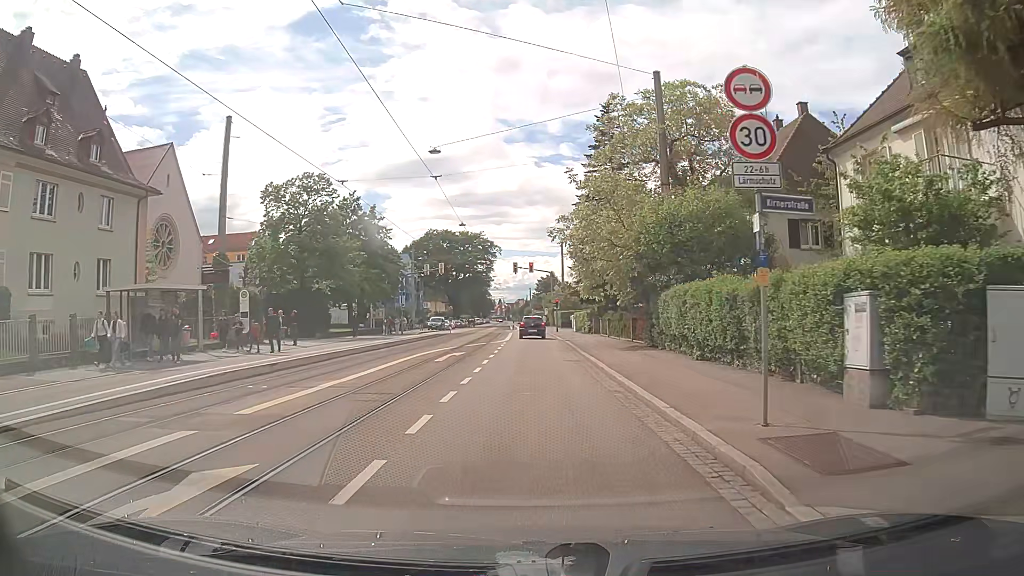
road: tertiary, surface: asphalt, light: Day
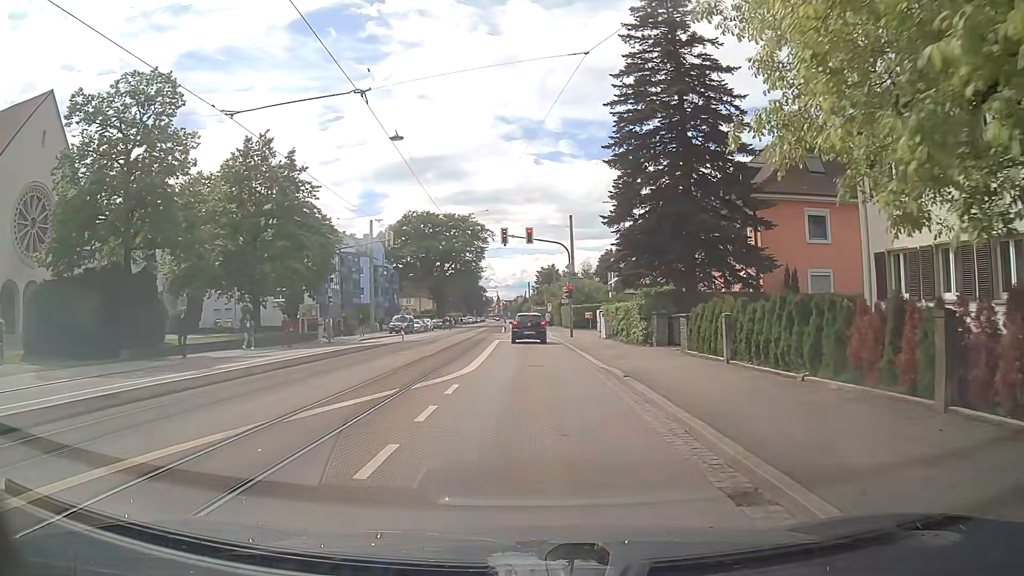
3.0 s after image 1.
(+0.1, +23.2) m; 0°
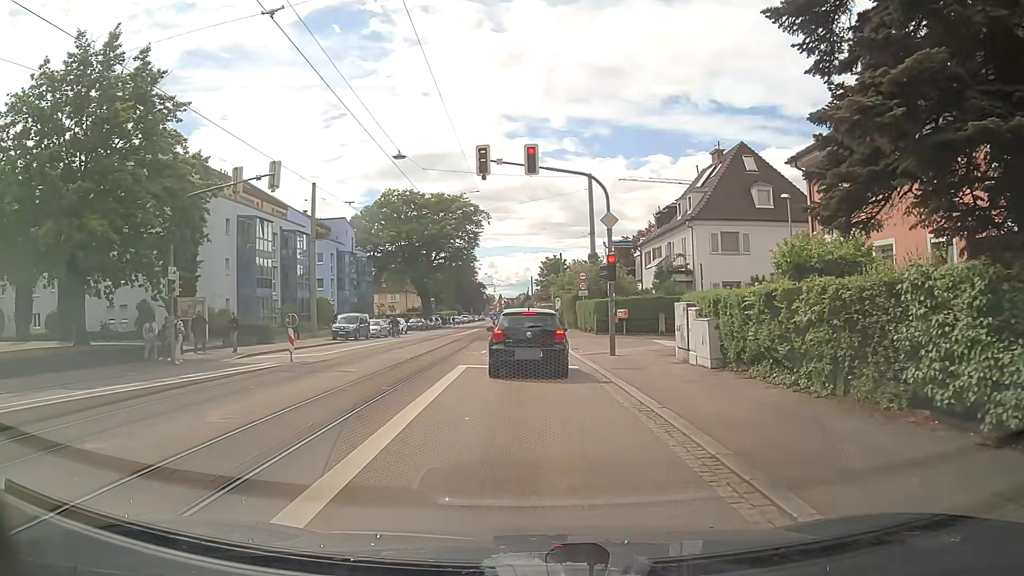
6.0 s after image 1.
(+0.1, +19.2) m; 0°
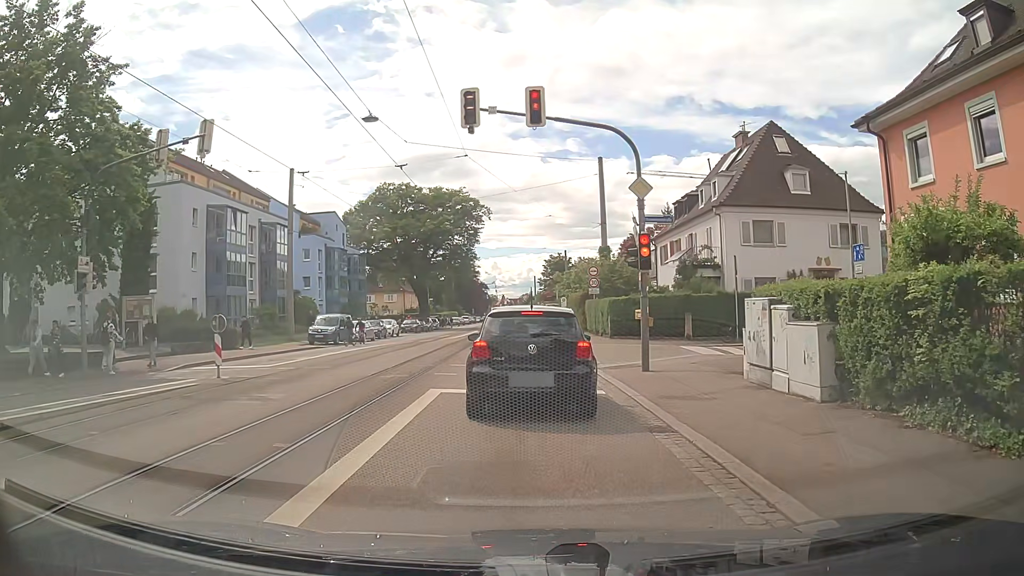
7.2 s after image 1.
(0.0, +5.3) m; 0°
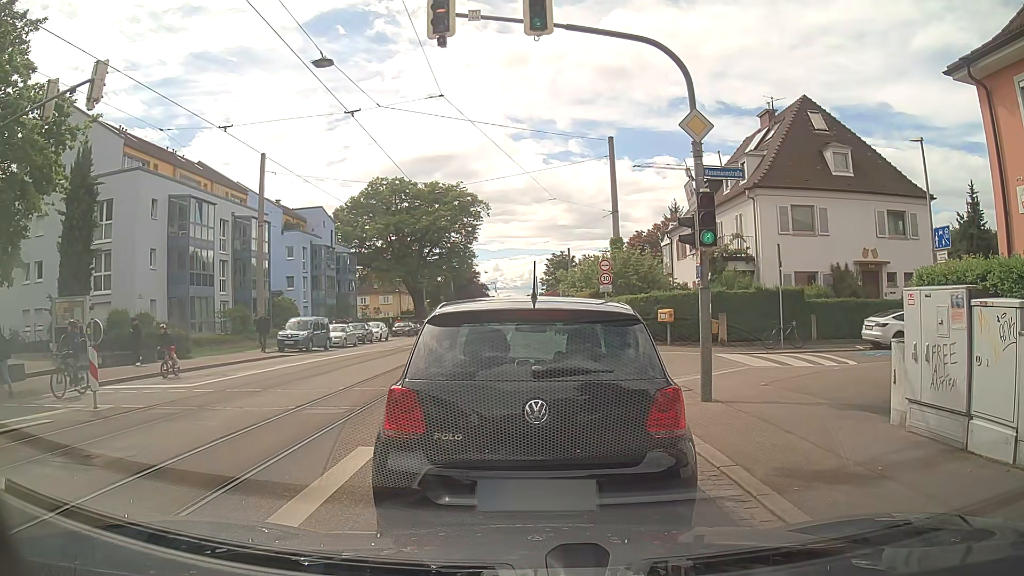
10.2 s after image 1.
(-0.1, +4.9) m; 0°
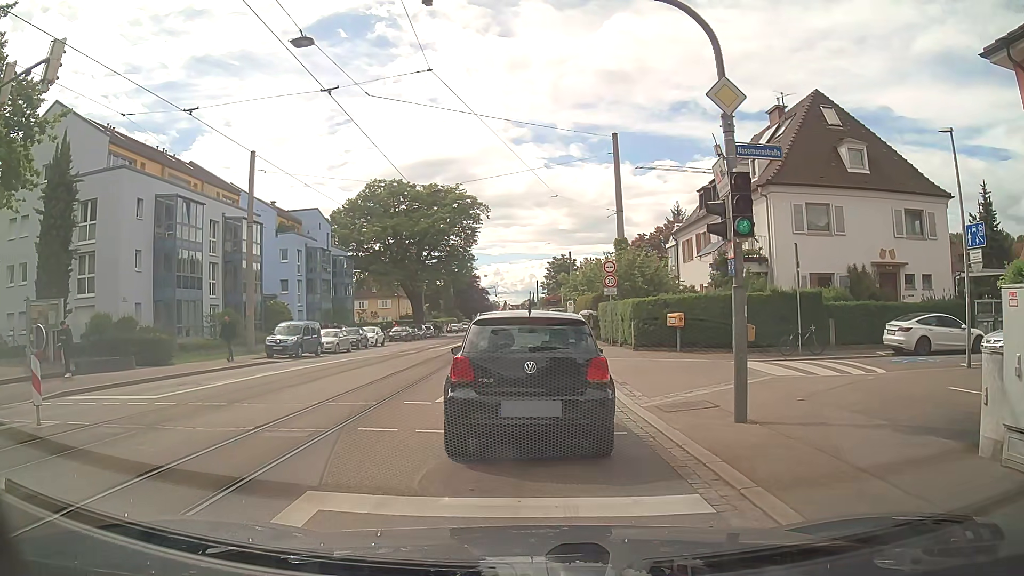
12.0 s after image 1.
(0.0, +1.9) m; 0°
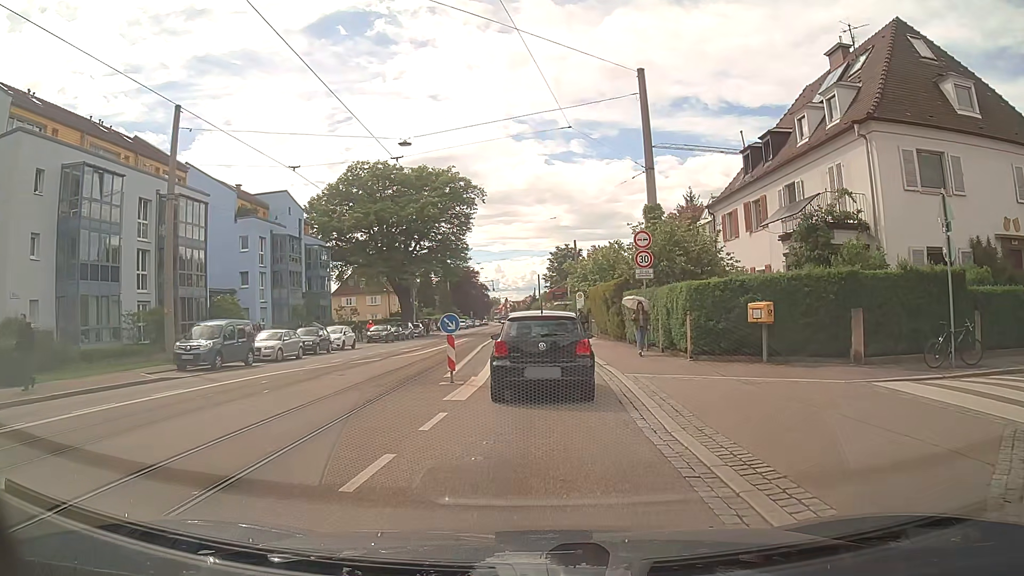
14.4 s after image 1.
(-0.2, +9.6) m; -2°
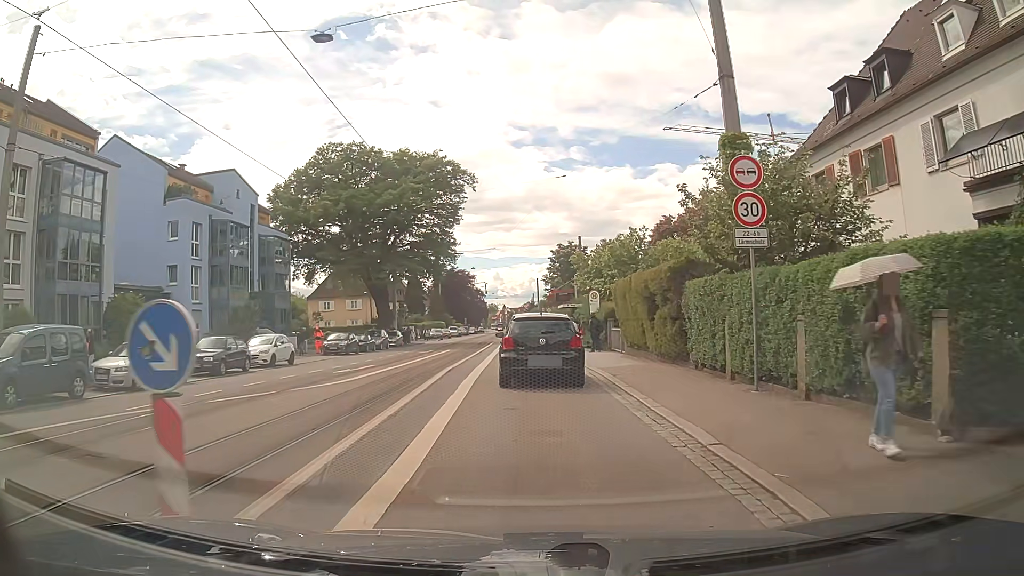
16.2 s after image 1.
(+0.3, +11.4) m; +1°
(0, +10) (0, +20) (-1, +30) (-1, +40) (-1, +50) (-1, +60) (-2, +70) (-2, +80) (-2, +90) (-3, +100) m
